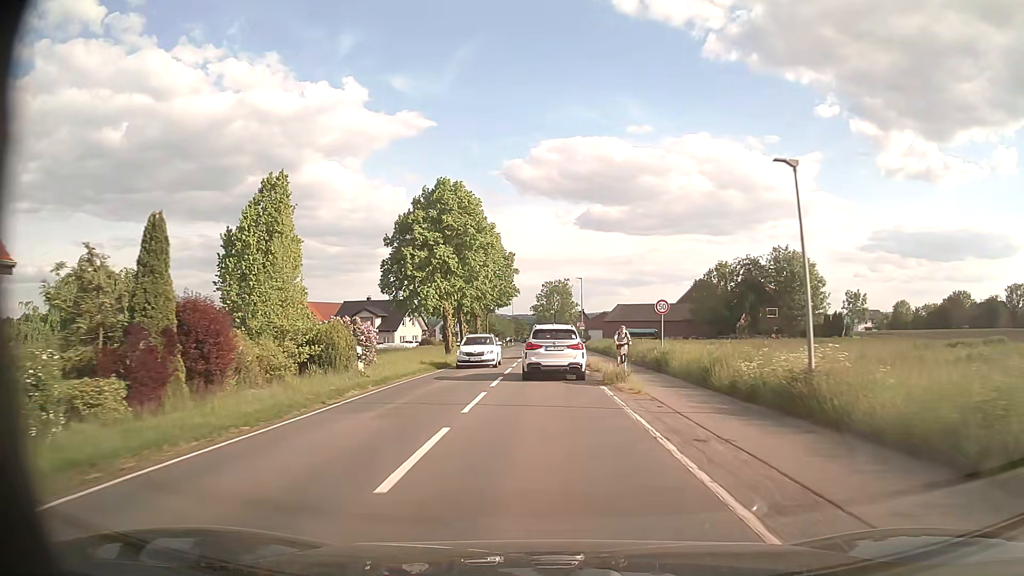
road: secondary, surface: asphalt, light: Day
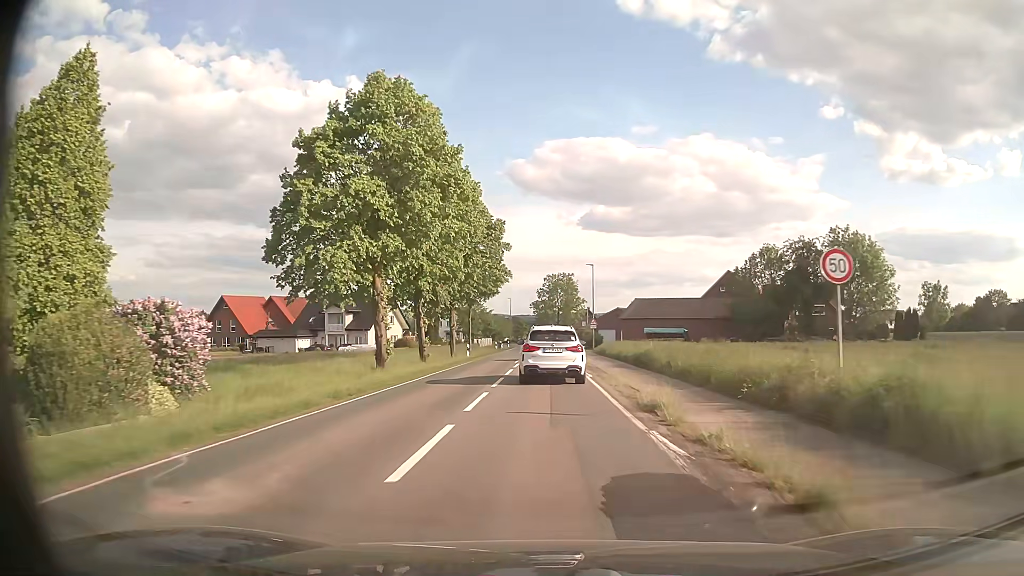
(0.0, +17.7) m; 0°
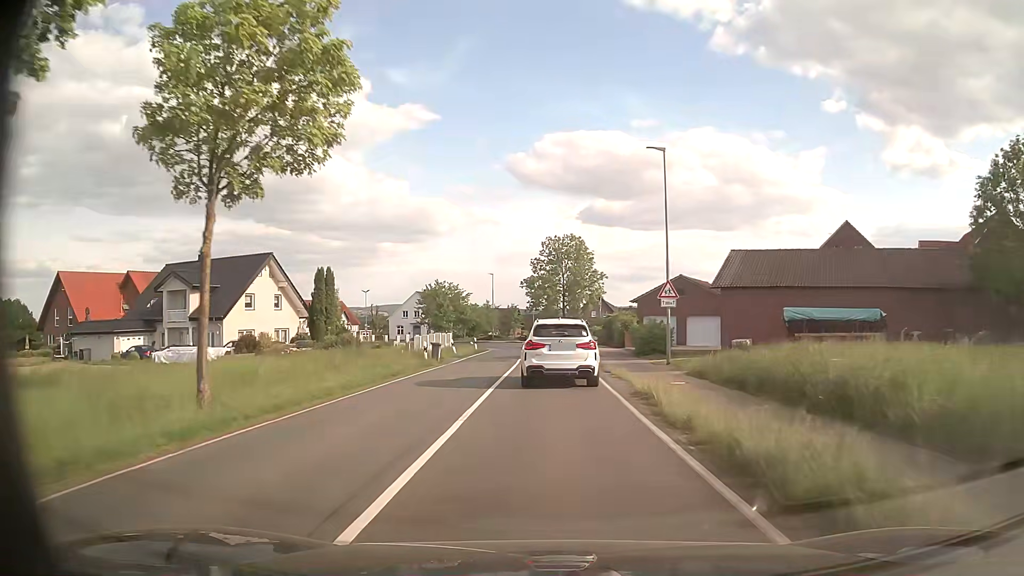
(-0.2, +42.6) m; 0°
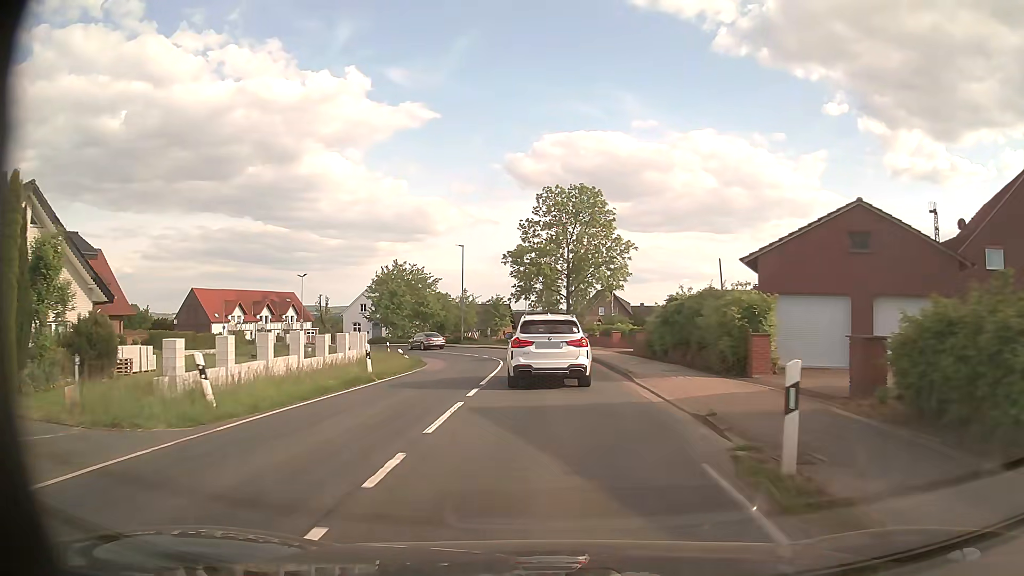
(-0.2, +29.0) m; 0°
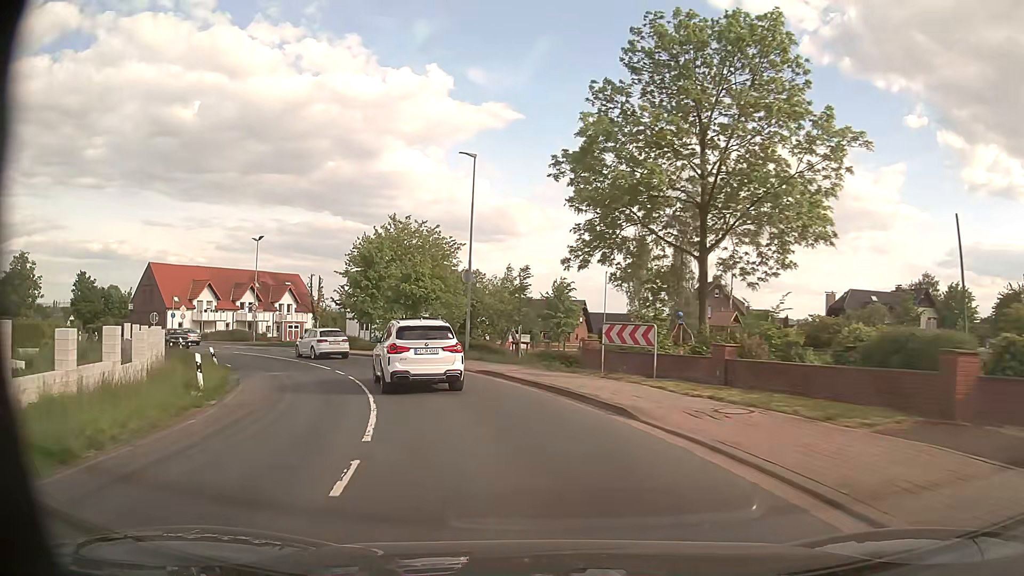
(-0.7, +31.9) m; -7°
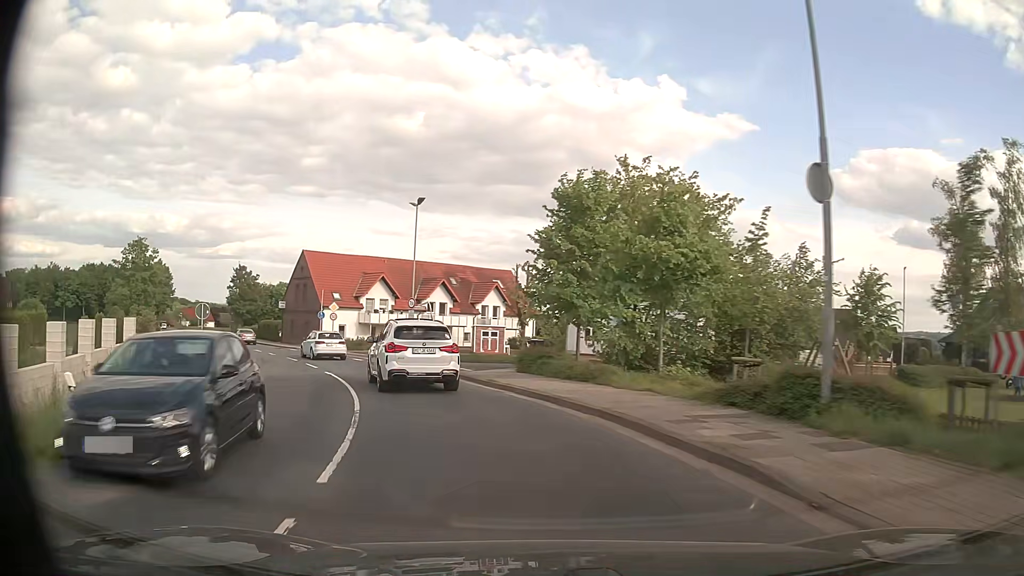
(-3.2, +19.1) m; -20°
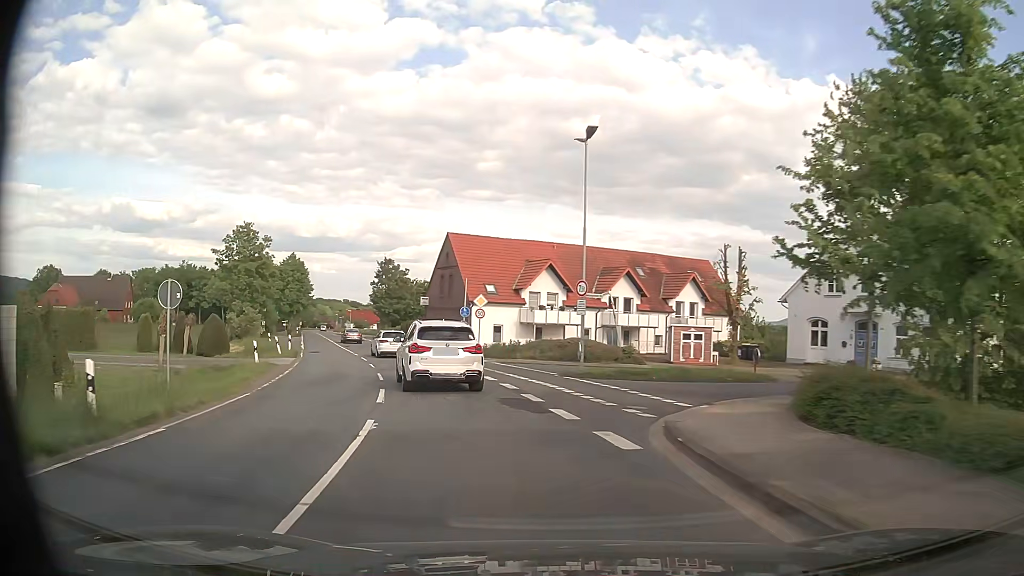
(-1.7, +13.5) m; -15°
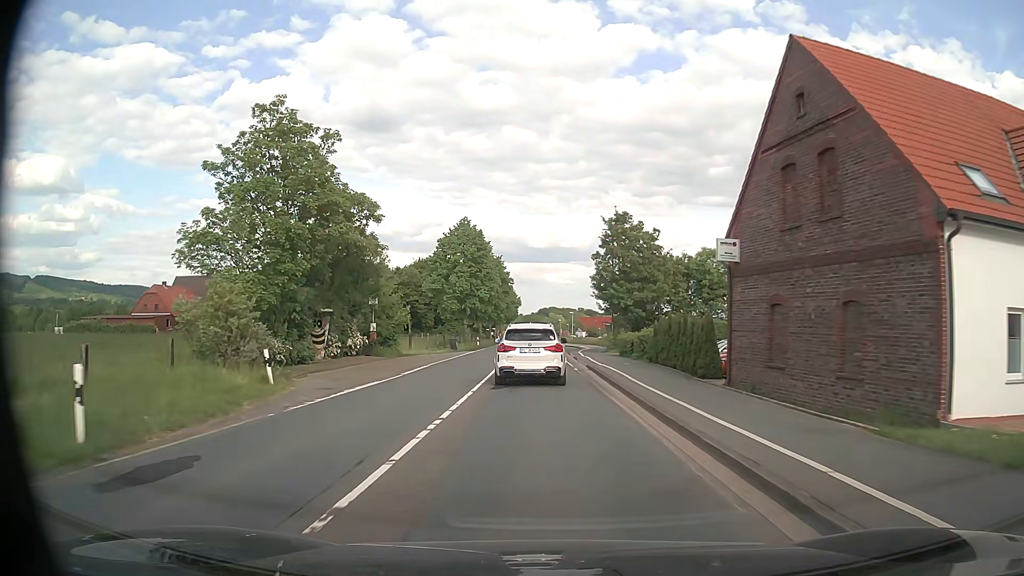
(-8.0, +35.9) m; -20°
